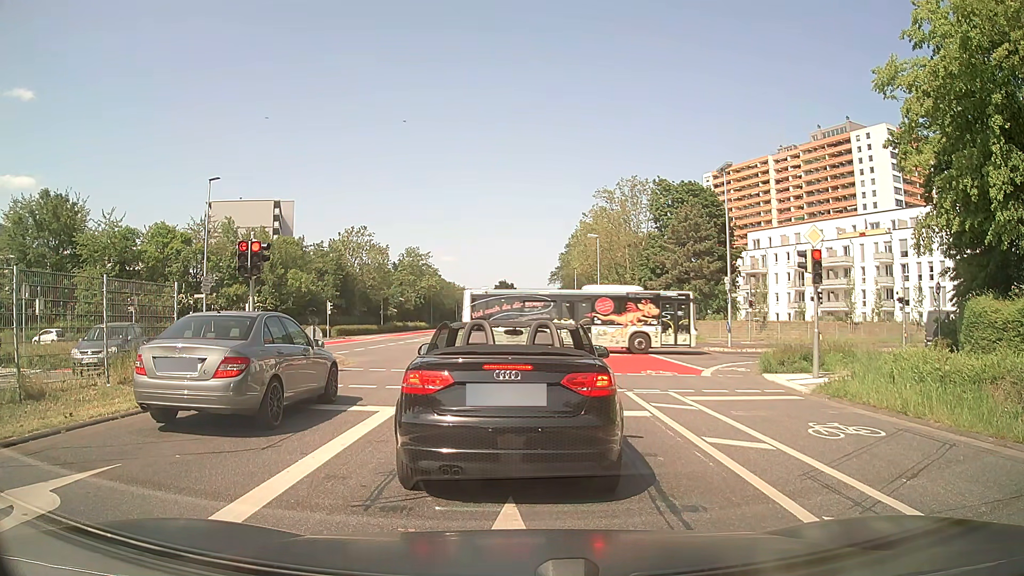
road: secondary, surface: asphalt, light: Day
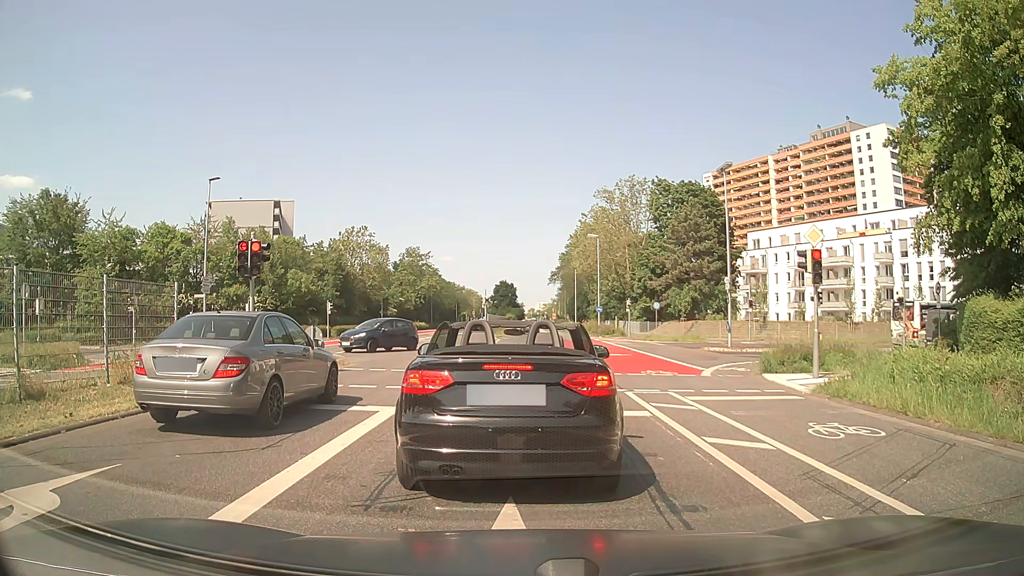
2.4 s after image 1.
(0.0, 0.0) m; 0°
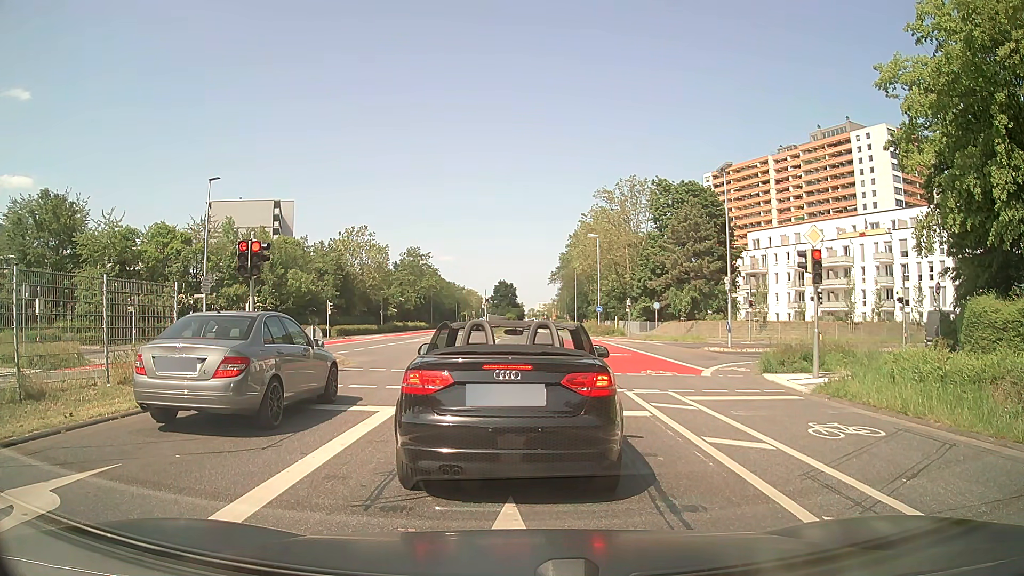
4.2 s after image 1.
(0.0, 0.0) m; 0°
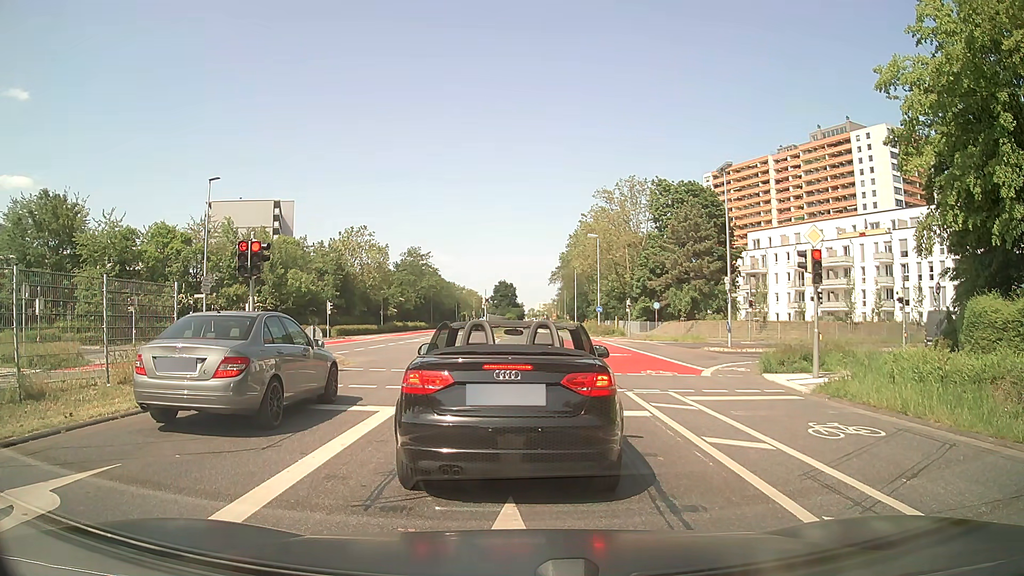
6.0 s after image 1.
(0.0, 0.0) m; 0°
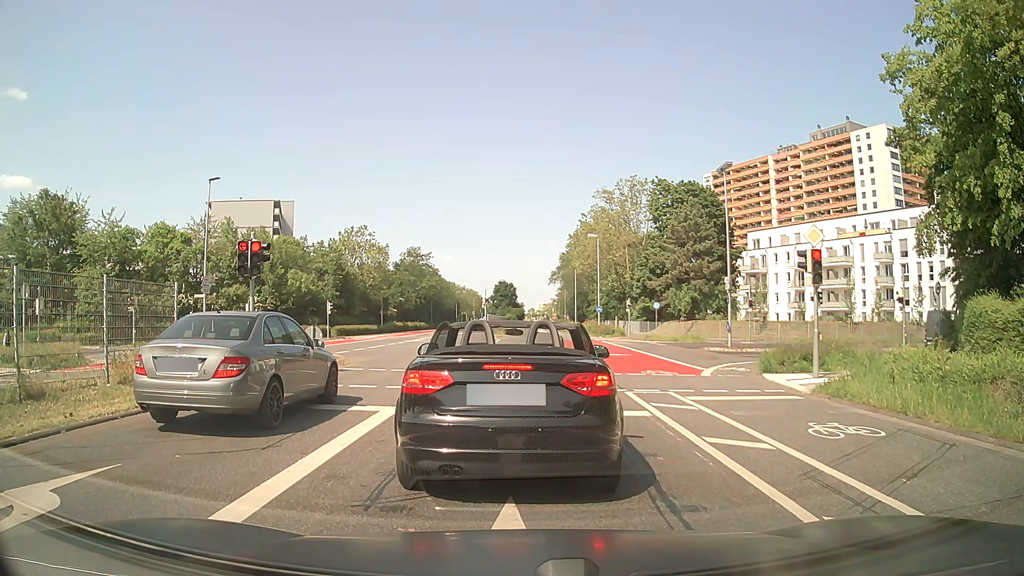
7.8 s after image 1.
(0.0, 0.0) m; 0°
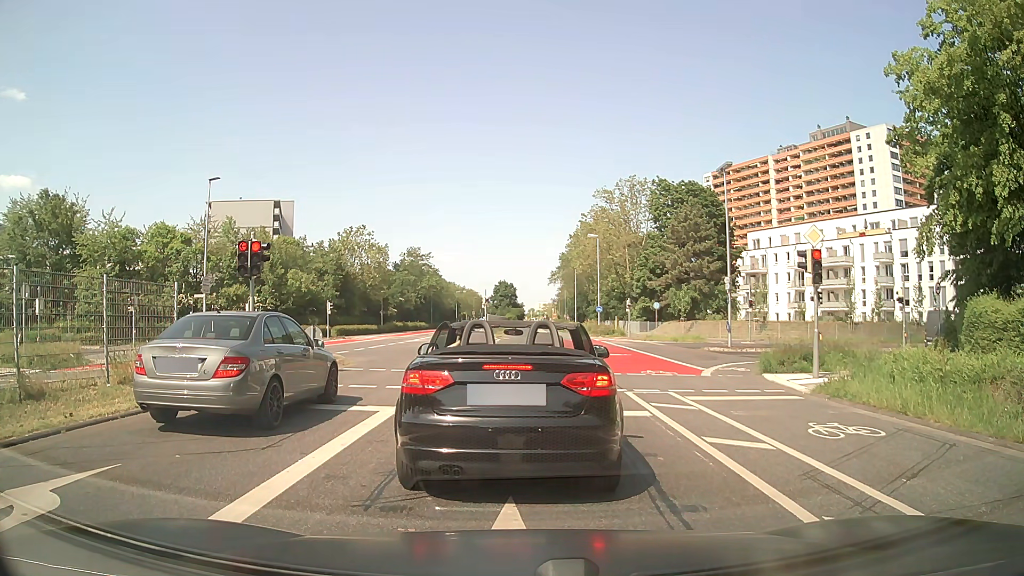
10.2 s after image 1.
(0.0, 0.0) m; 0°
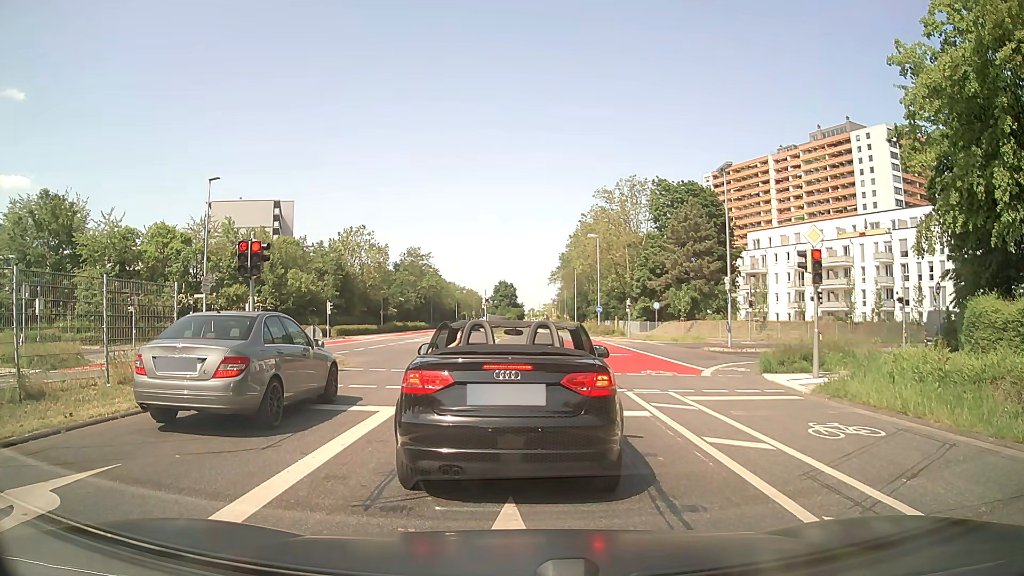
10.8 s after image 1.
(0.0, 0.0) m; 0°
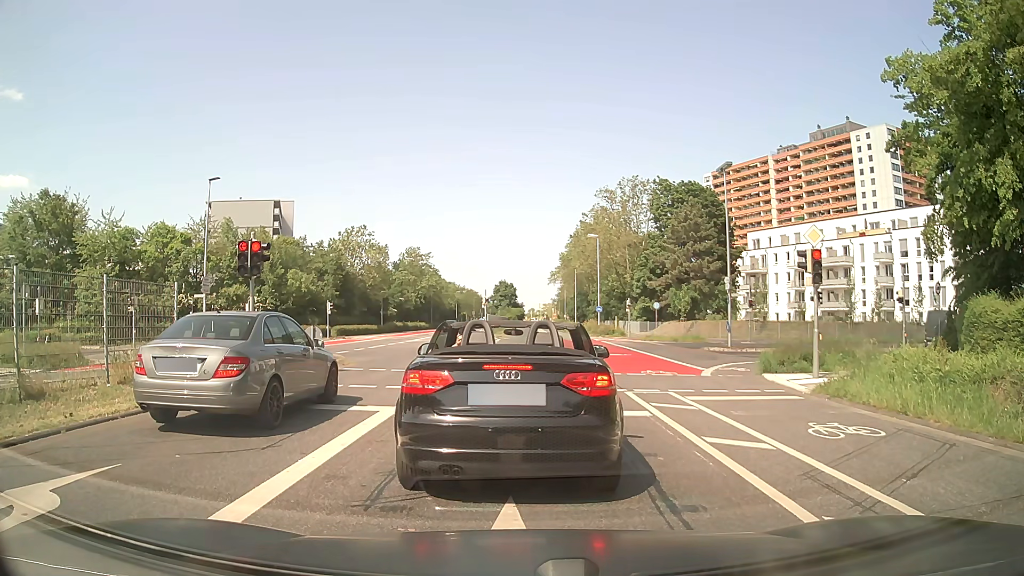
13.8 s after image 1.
(0.0, 0.0) m; 0°
(0, +10) (0, +20) (0, +30) (0, +40) (0, +50) (0, +60) (0, +70) (0, +80) (0, +90) (0, +100) m
